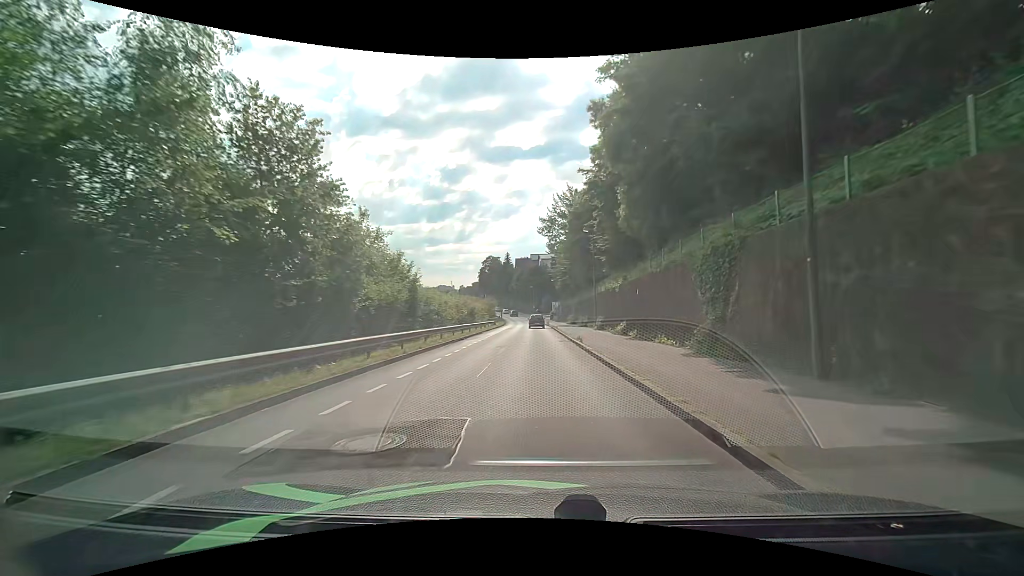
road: residential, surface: asphalt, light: Day
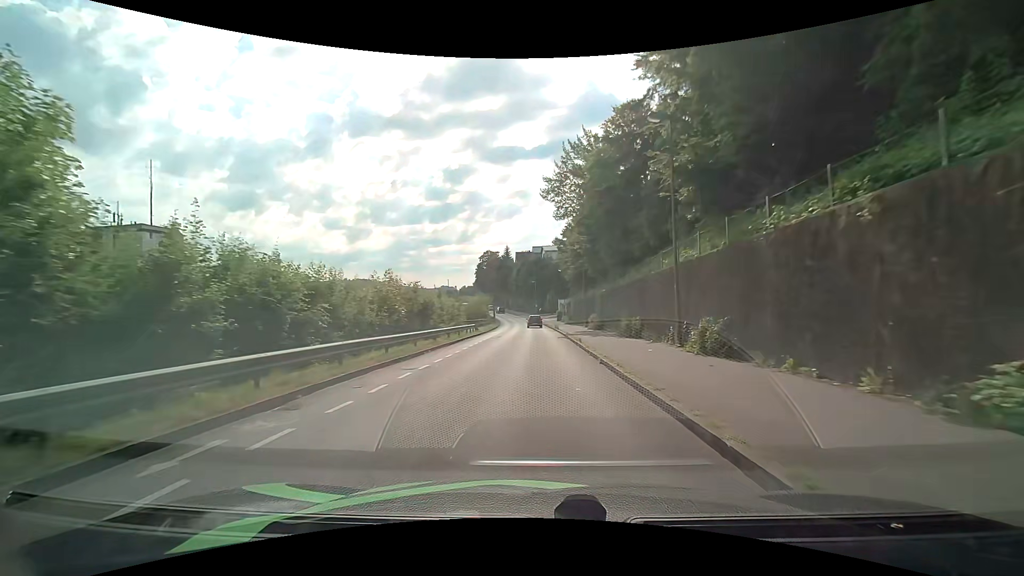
(-0.3, +22.2) m; -1°
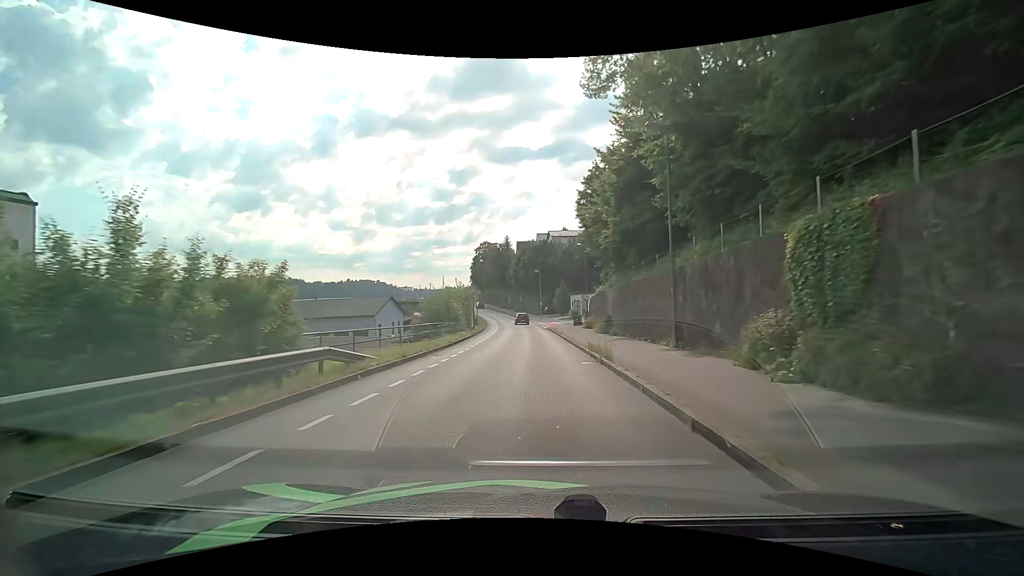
(0.0, +29.5) m; 0°
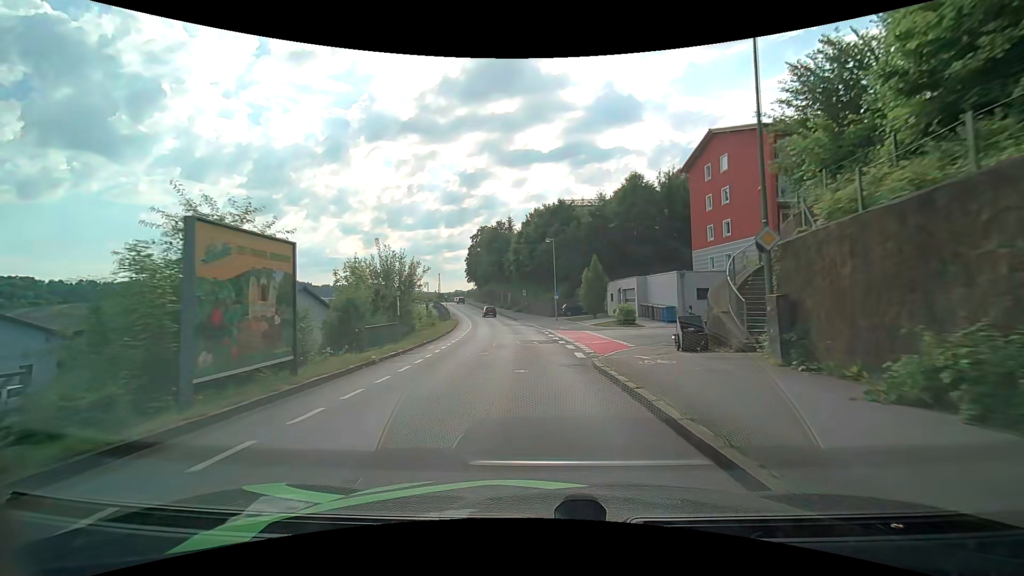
(-0.3, +36.0) m; 0°
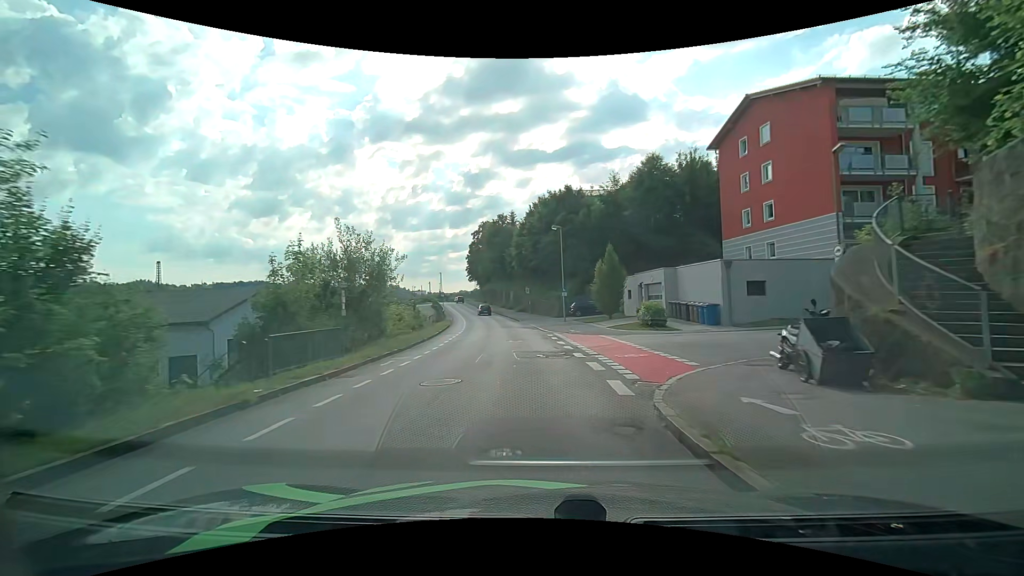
(-0.1, +6.9) m; -1°
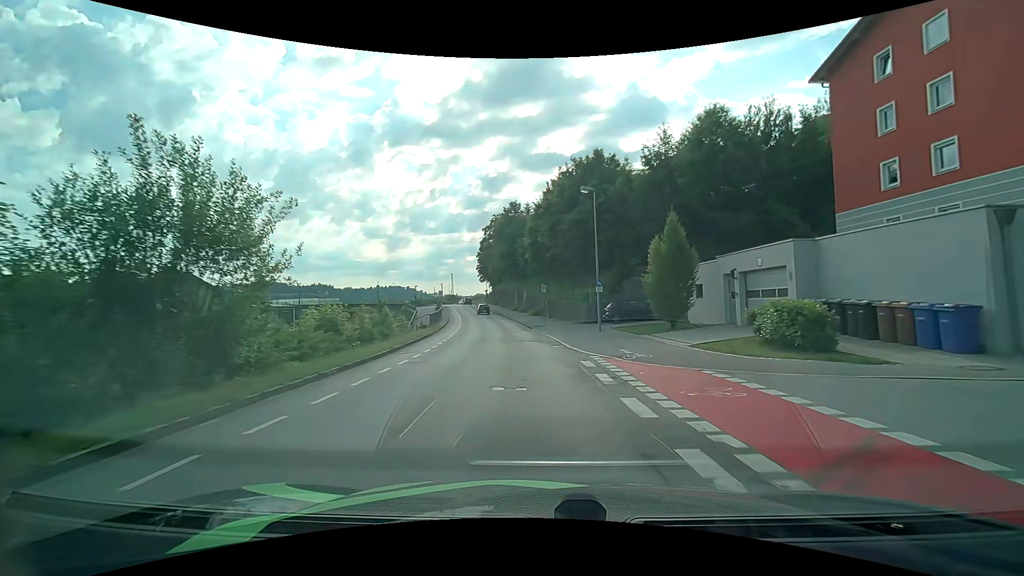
(-0.2, +13.7) m; -2°
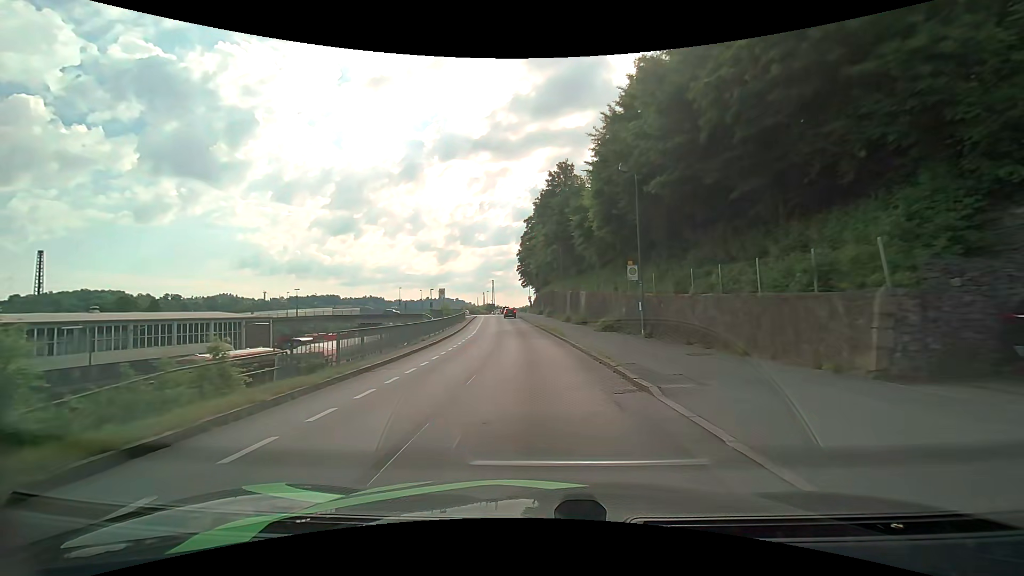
(-1.4, +25.9) m; -6°
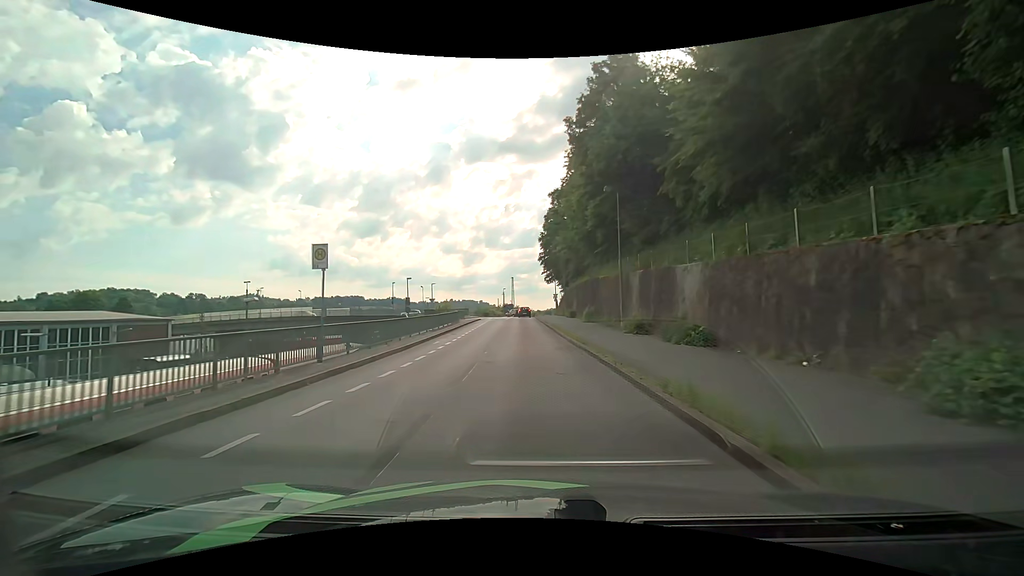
(-0.6, +24.2) m; -3°
